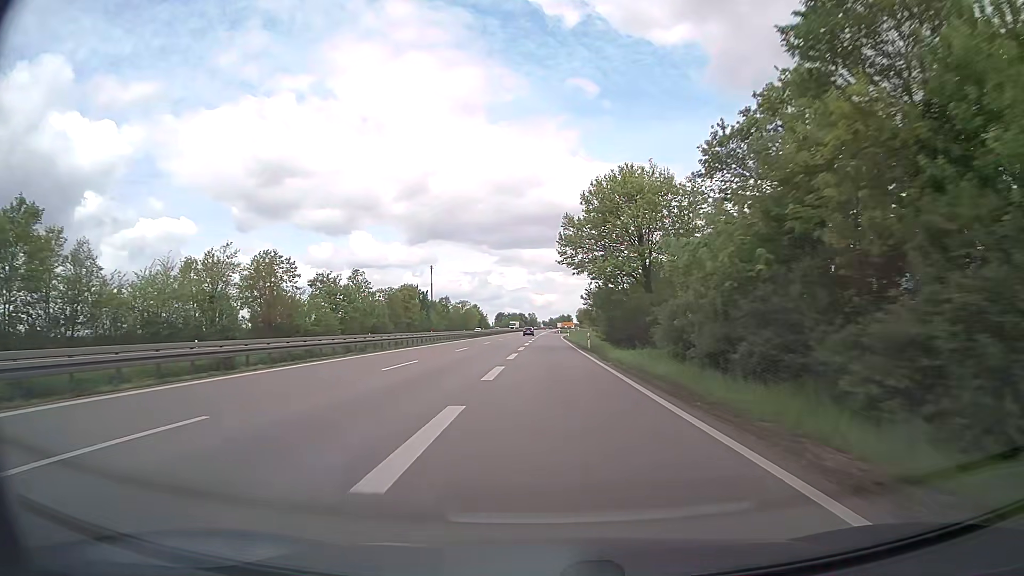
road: trunk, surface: asphalt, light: Day
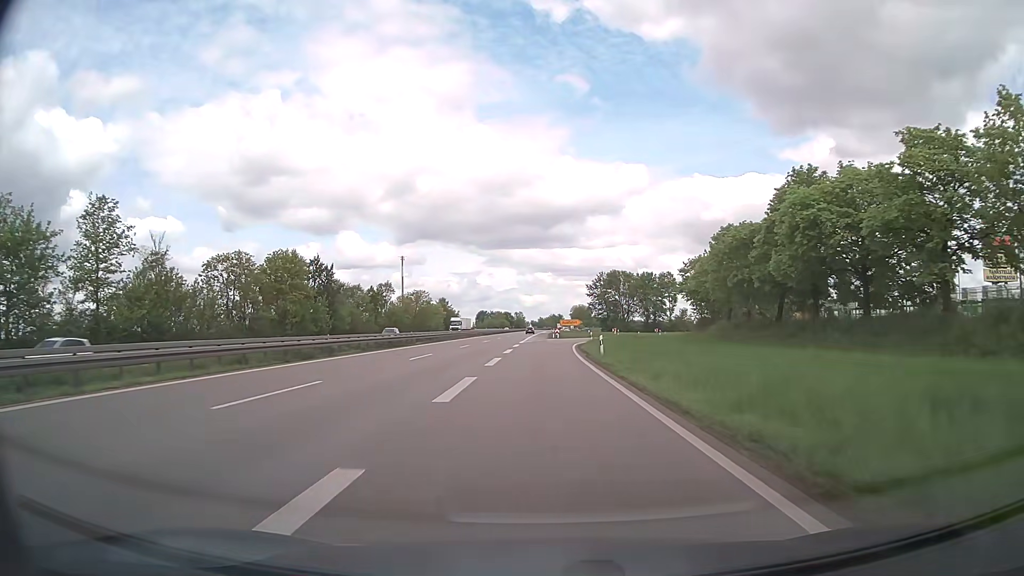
(+0.5, +64.7) m; +1°
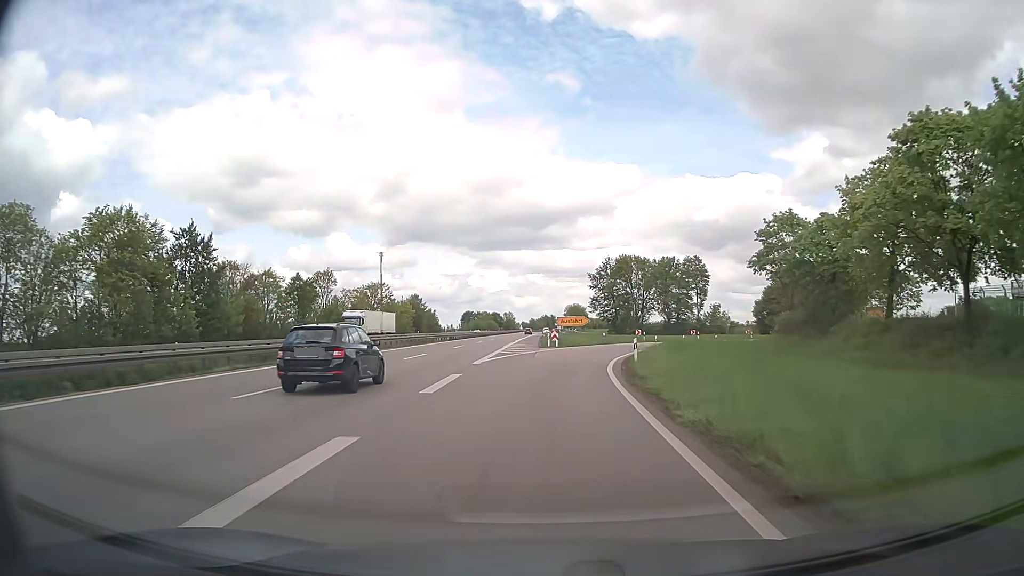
(+0.1, +33.7) m; +1°
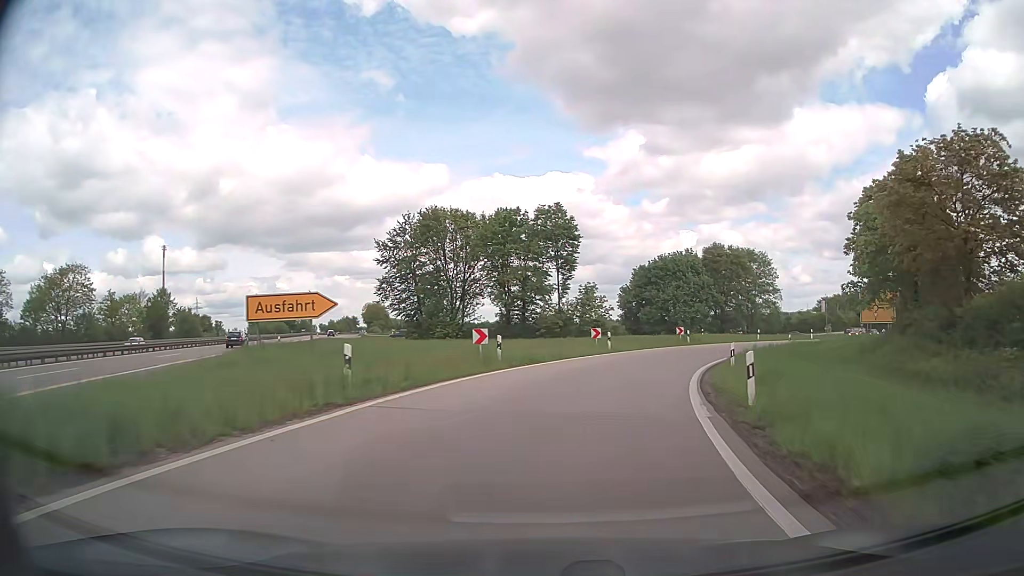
(+4.6, +46.2) m; +16°
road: trunk_link
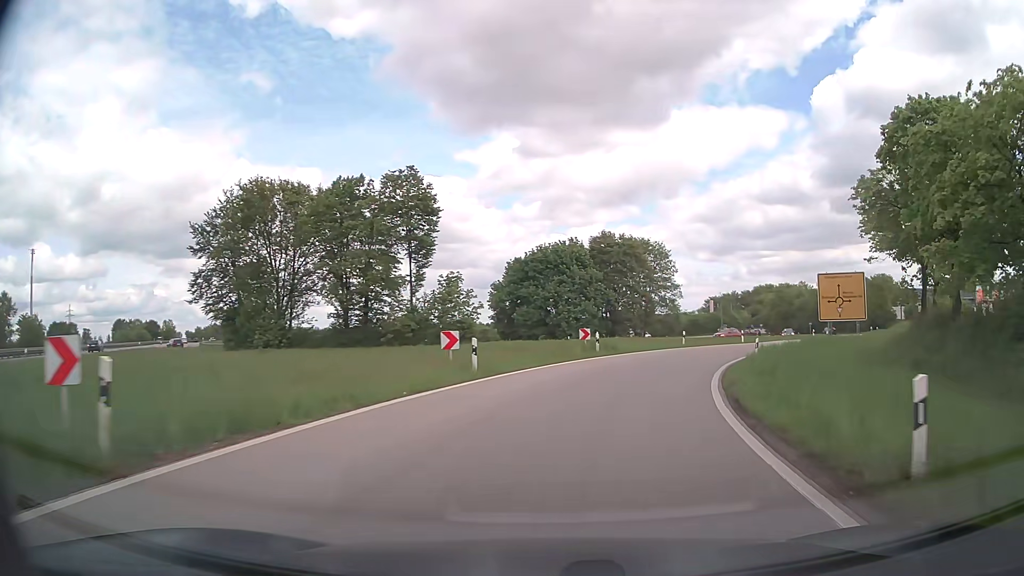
(+1.4, +16.3) m; +11°
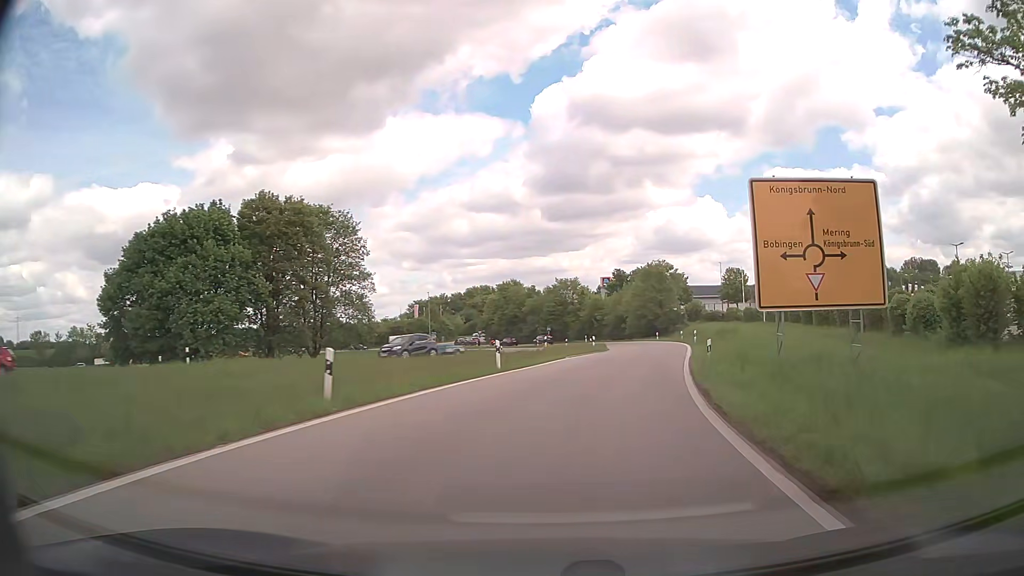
(+7.1, +31.5) m; +25°
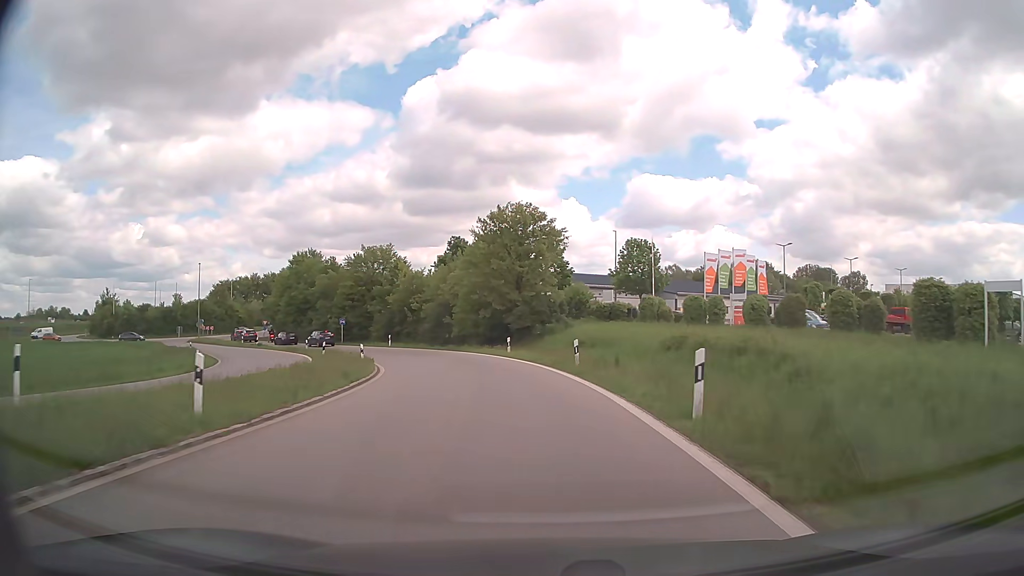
(+6.7, +38.2) m; +13°
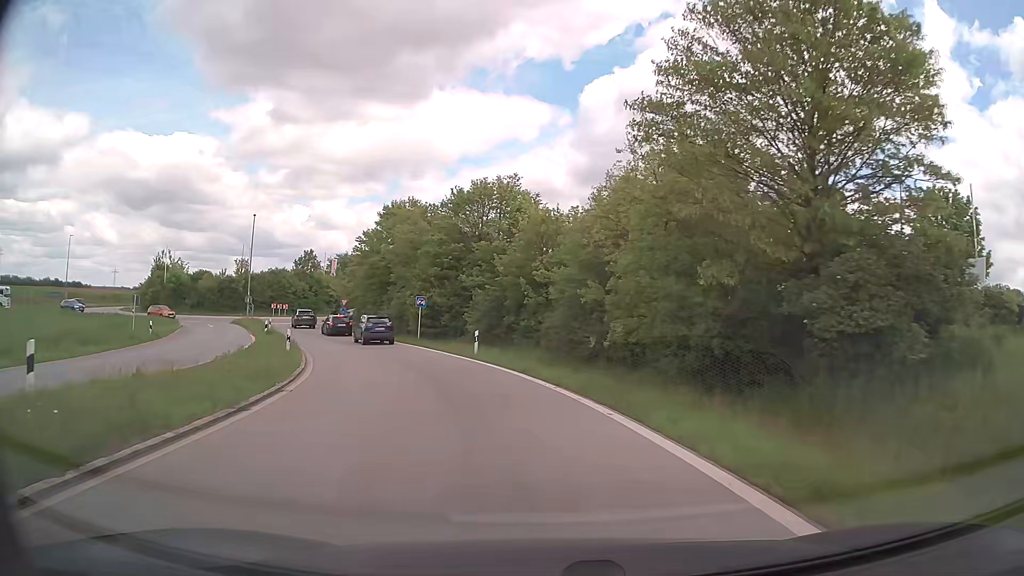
(-3.1, +30.4) m; -15°
